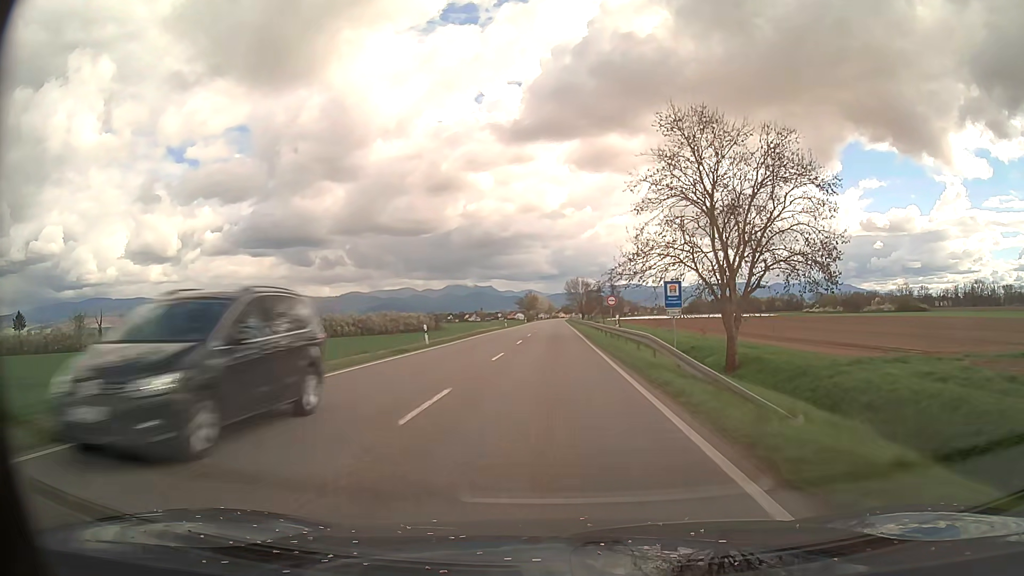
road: primary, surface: asphalt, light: Day
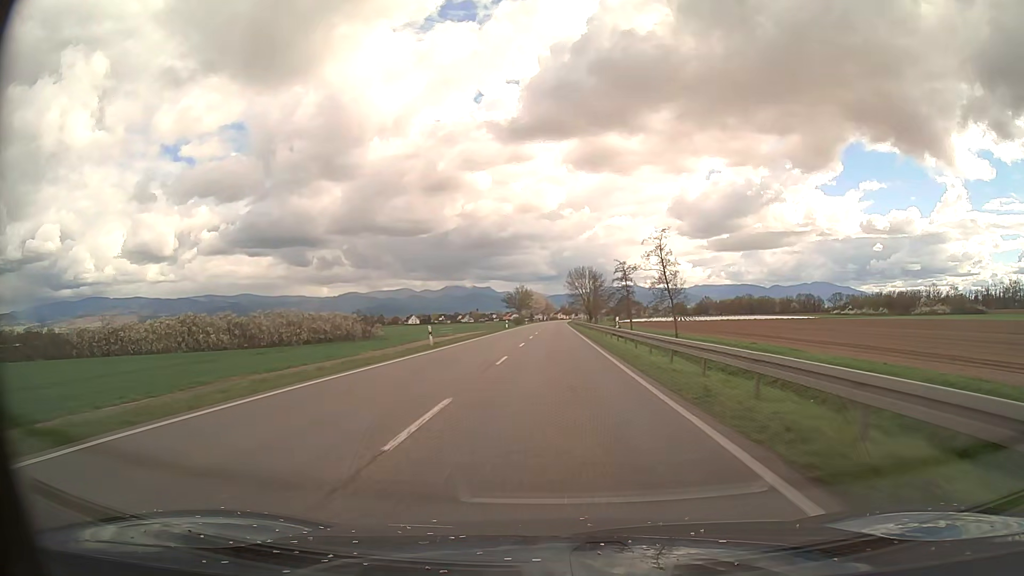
(-0.1, +49.4) m; 0°
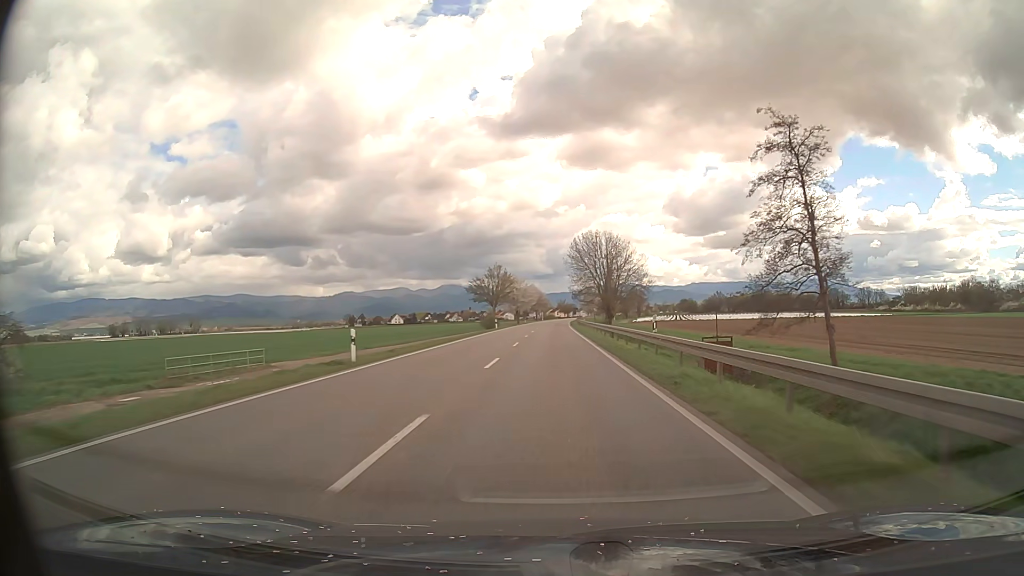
(+0.2, +61.9) m; 0°
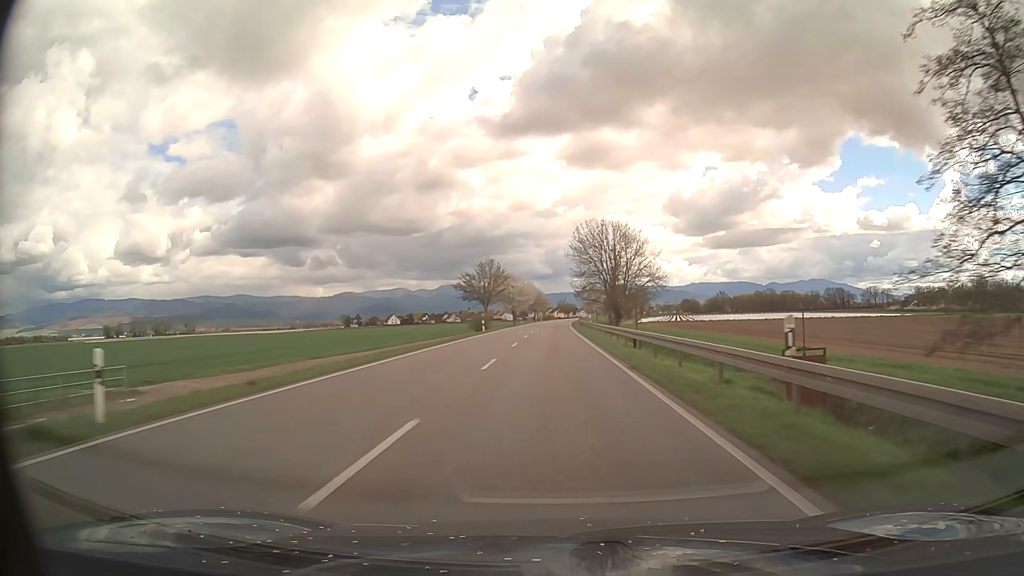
(0.0, +12.4) m; 0°
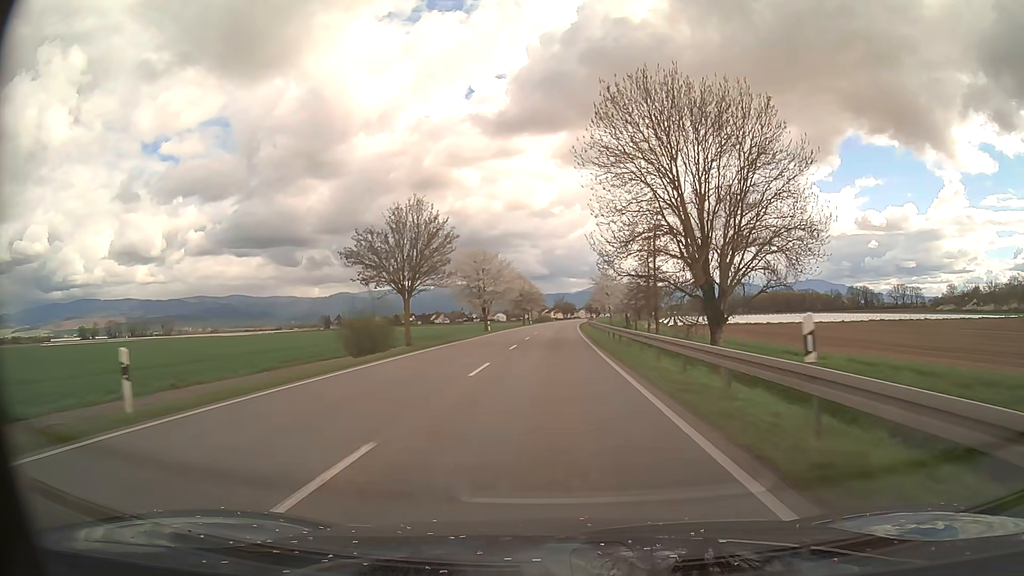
(+0.1, +49.5) m; 0°
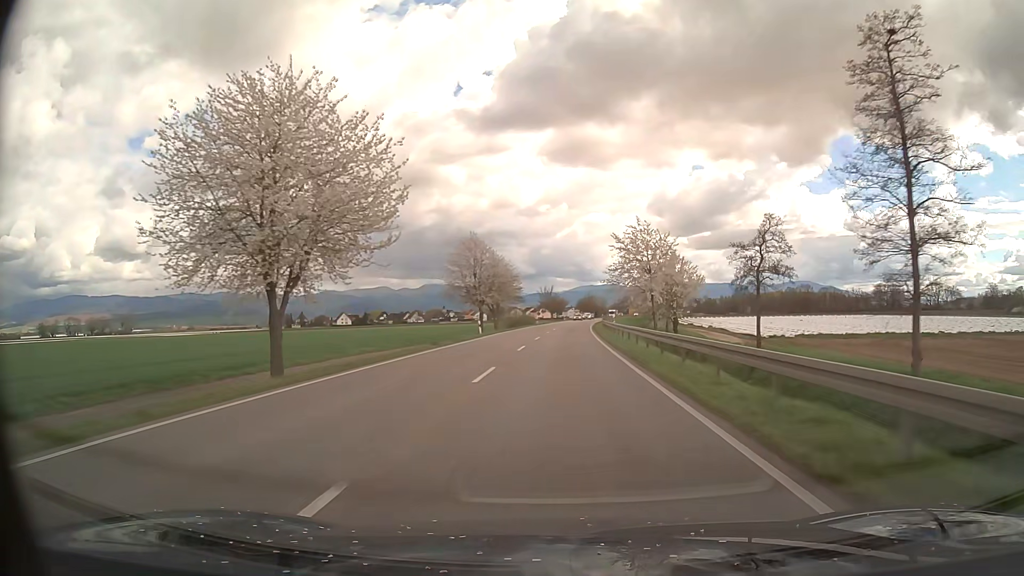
(+0.4, +61.8) m; +1°
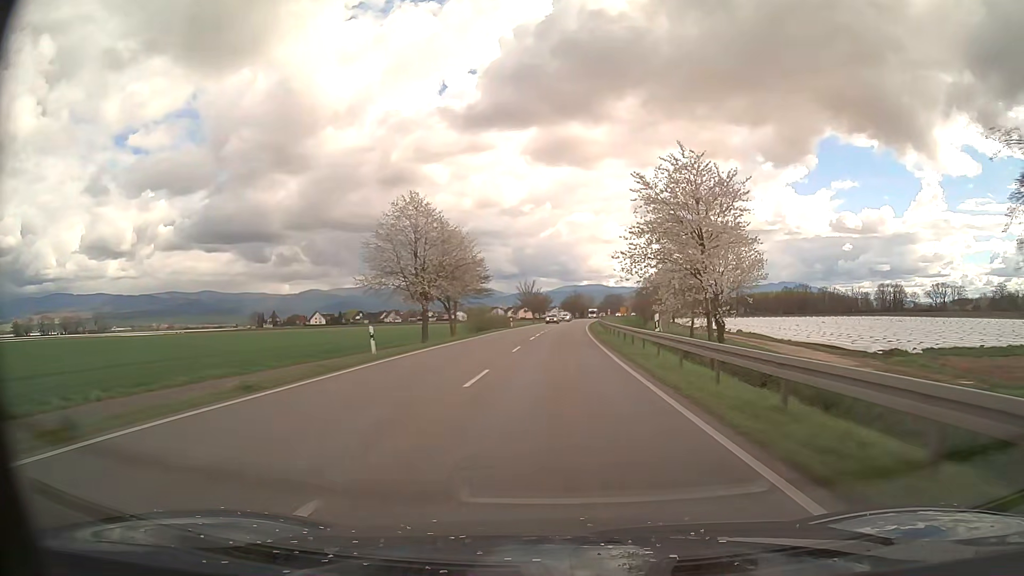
(+0.3, +24.7) m; +1°
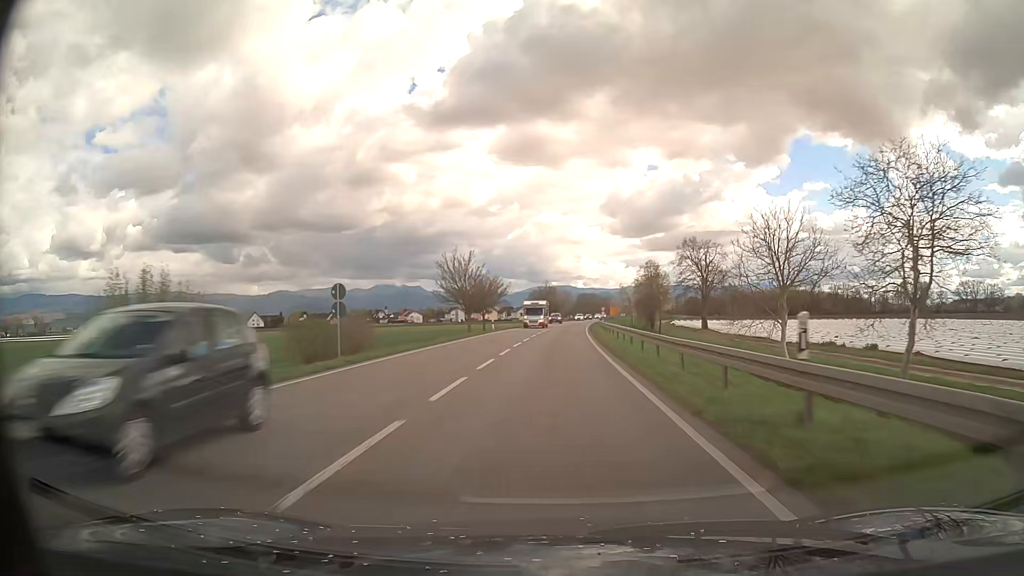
(+1.4, +61.9) m; +3°
(0, +10) (0, +20) (0, +30) (+1, +40) (+1, +50) (+1, +60) (+2, +70) (+3, +80) (+3, +90) (+4, +100) m
